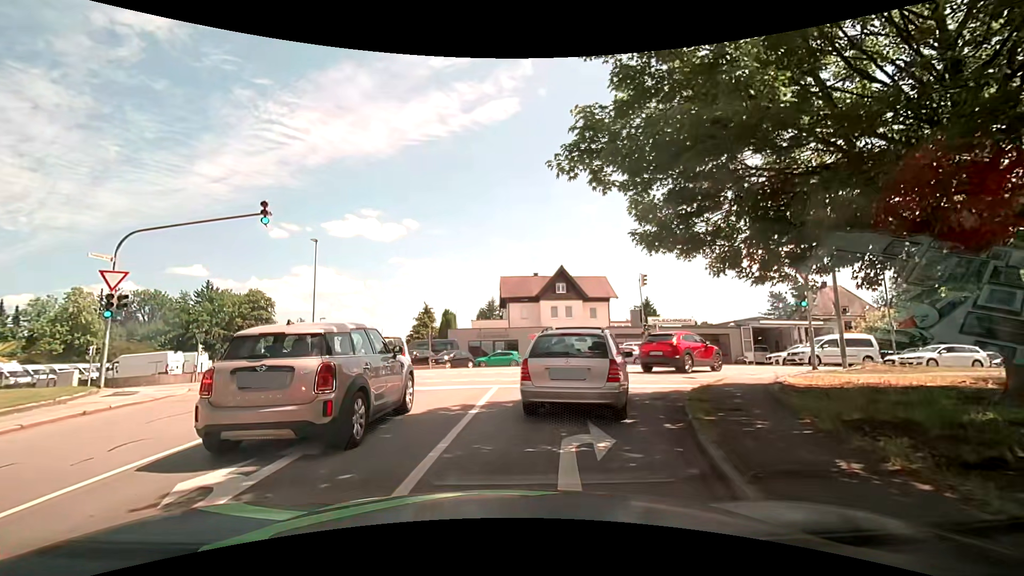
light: Day
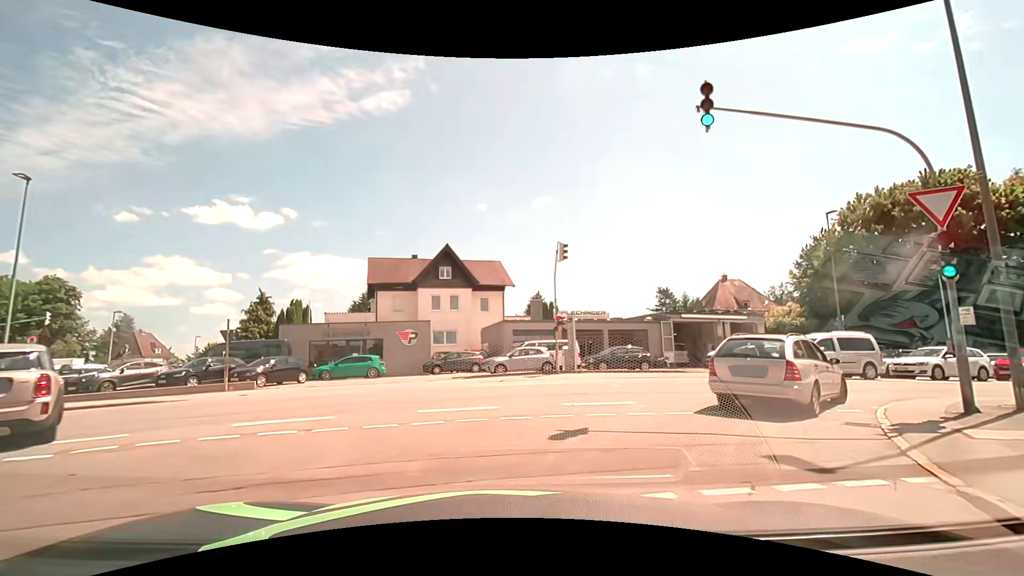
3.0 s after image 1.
(+1.0, +11.9) m; +12°
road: residential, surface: asphalt
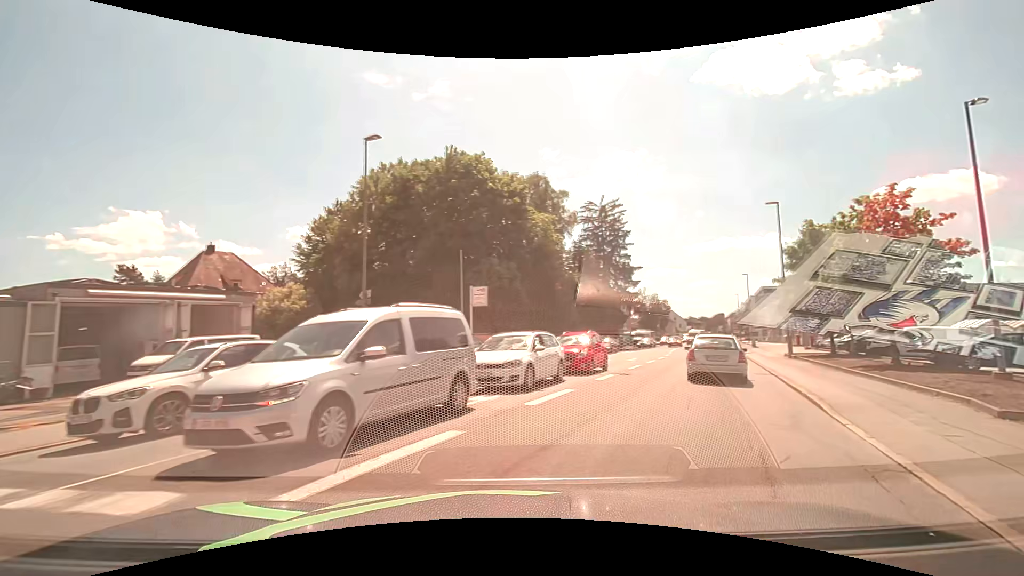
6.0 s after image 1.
(+6.4, +14.8) m; +53°
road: tertiary
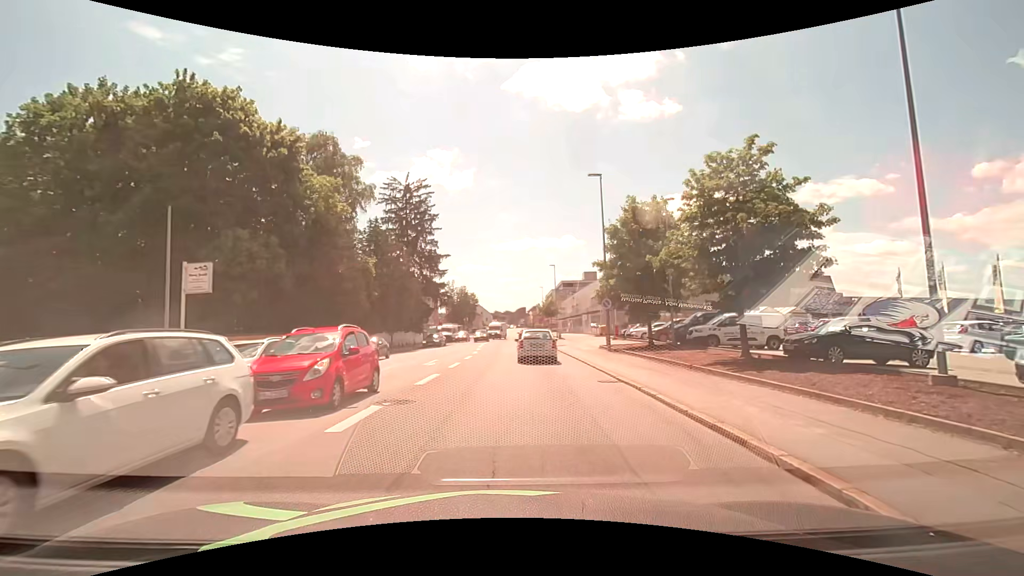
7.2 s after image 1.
(+1.8, +8.1) m; +22°
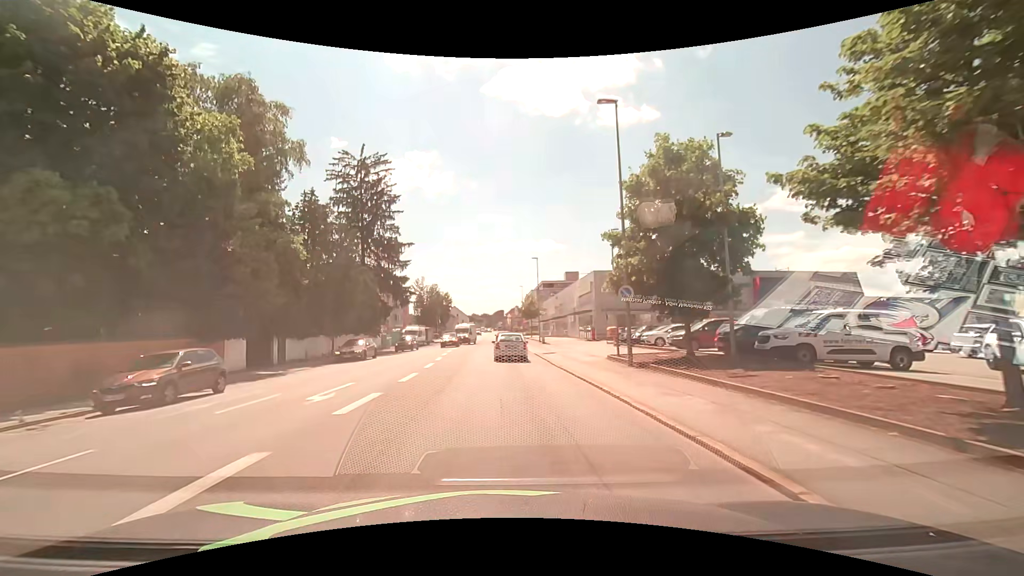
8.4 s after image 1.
(+0.3, +10.2) m; +2°
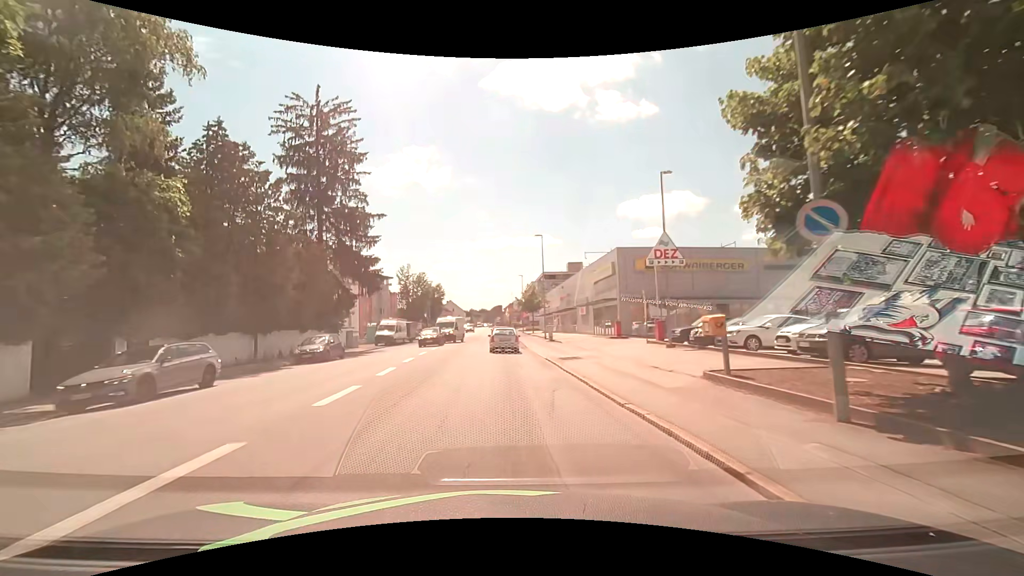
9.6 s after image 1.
(0.0, +11.9) m; 0°
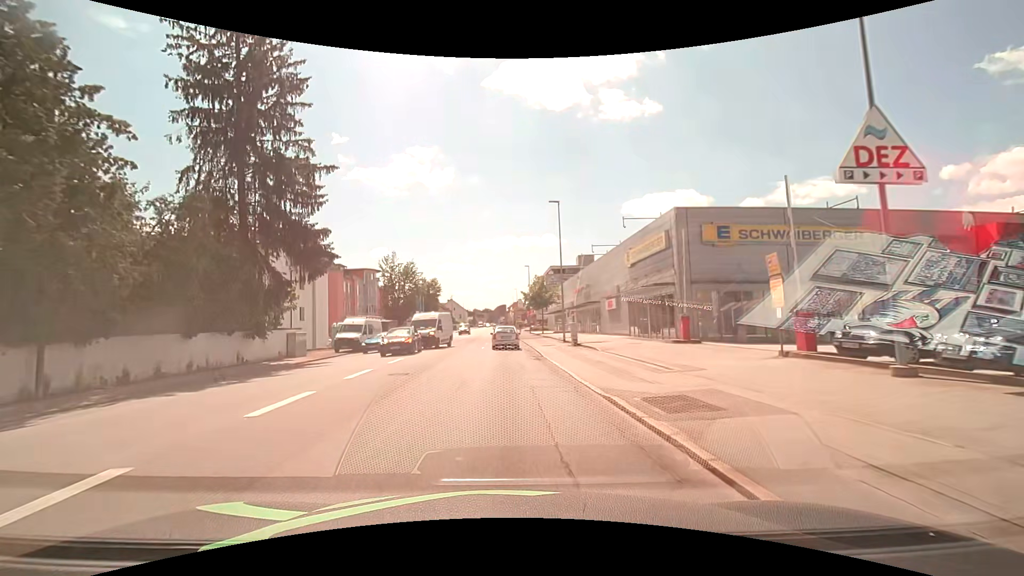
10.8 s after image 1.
(0.0, +13.1) m; 0°
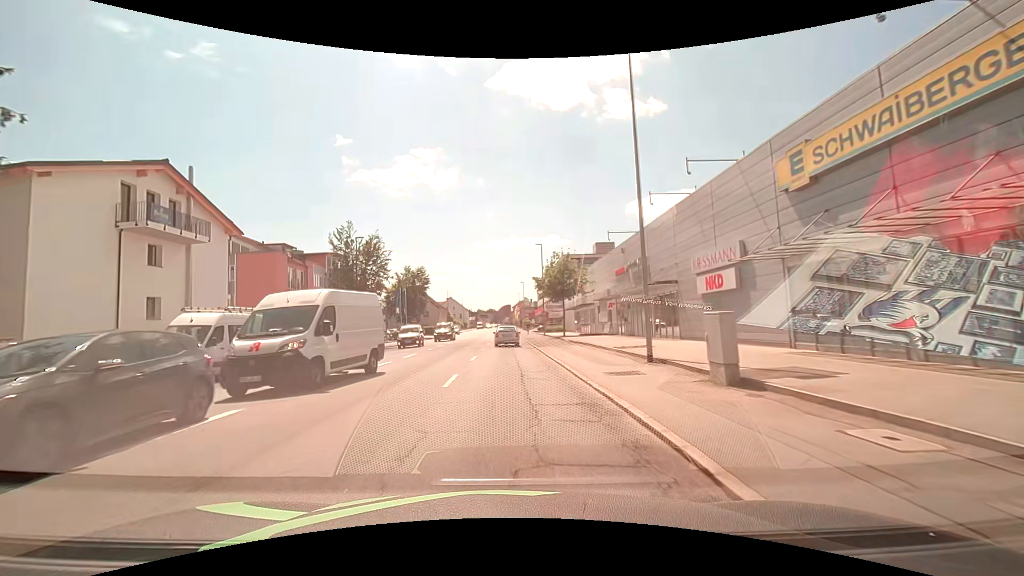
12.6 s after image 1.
(-0.1, +20.5) m; -1°
(0, +10) (0, +20) (0, +30) (0, +40) (0, +50) (0, +60) (0, +70) (0, +80) (0, +90) (0, +100) m
